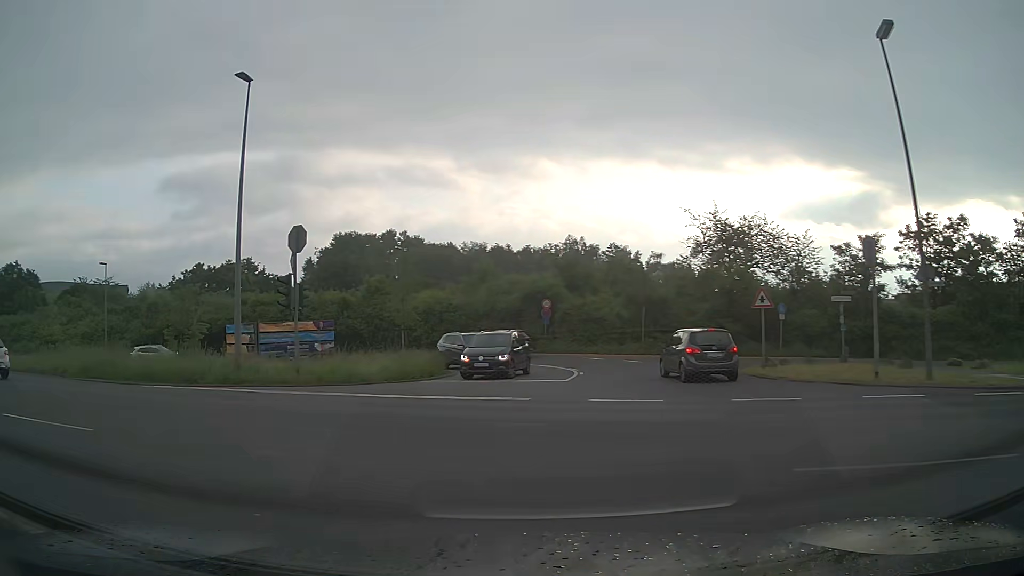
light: Day
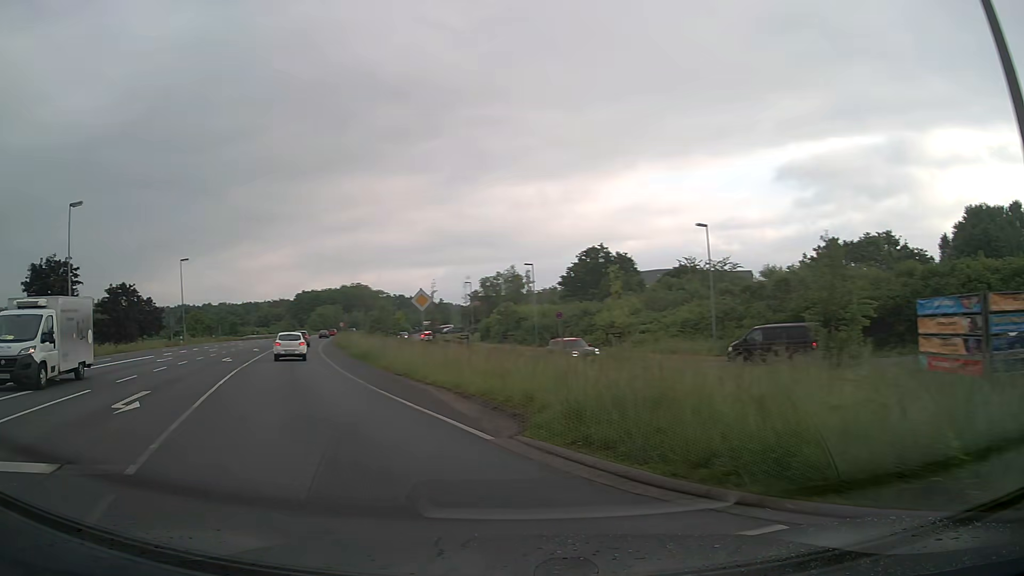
(-7.1, +14.4) m; -54°
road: primary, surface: asphalt
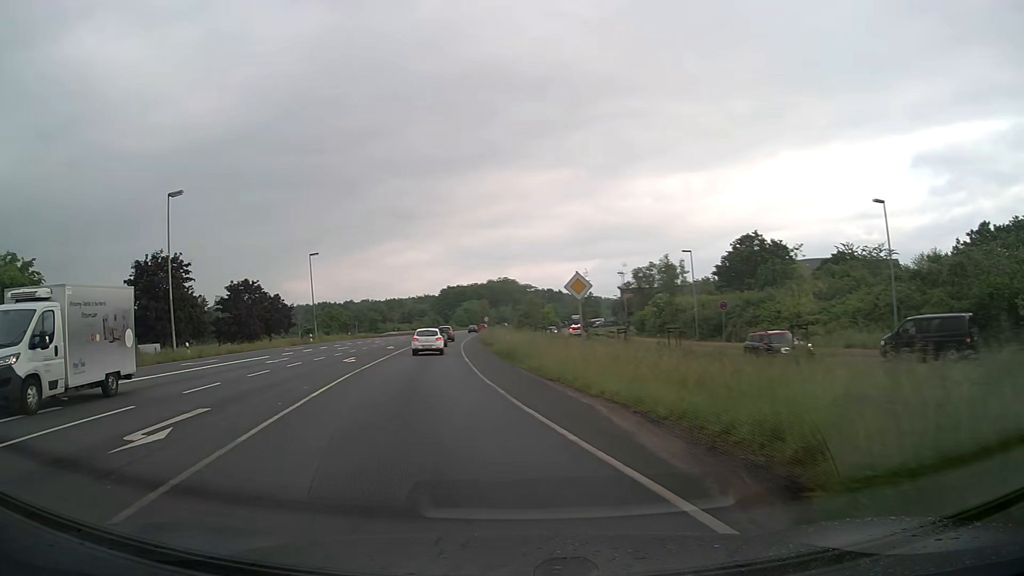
(-0.6, +4.7) m; -13°
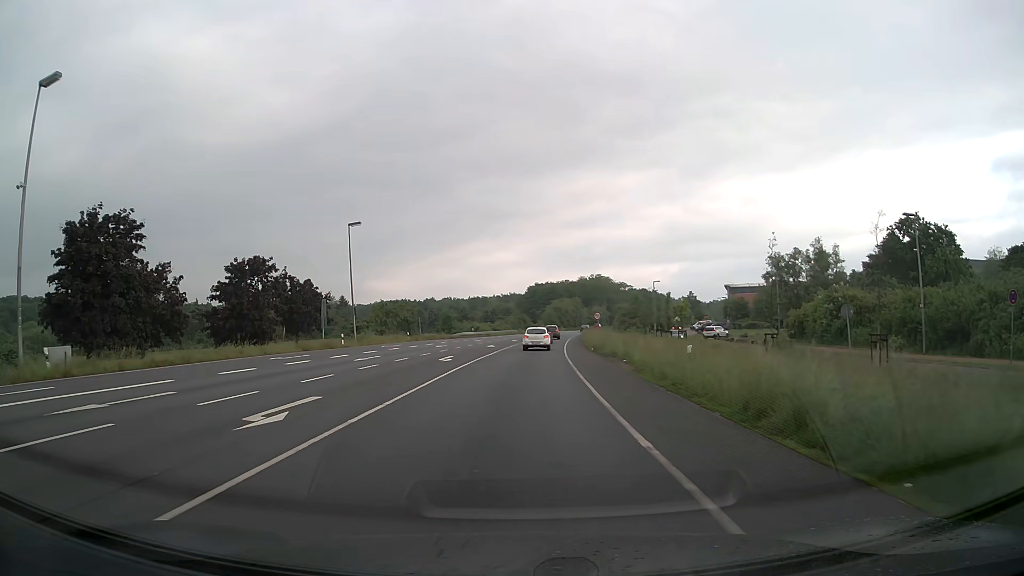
(-2.7, +22.1) m; -7°
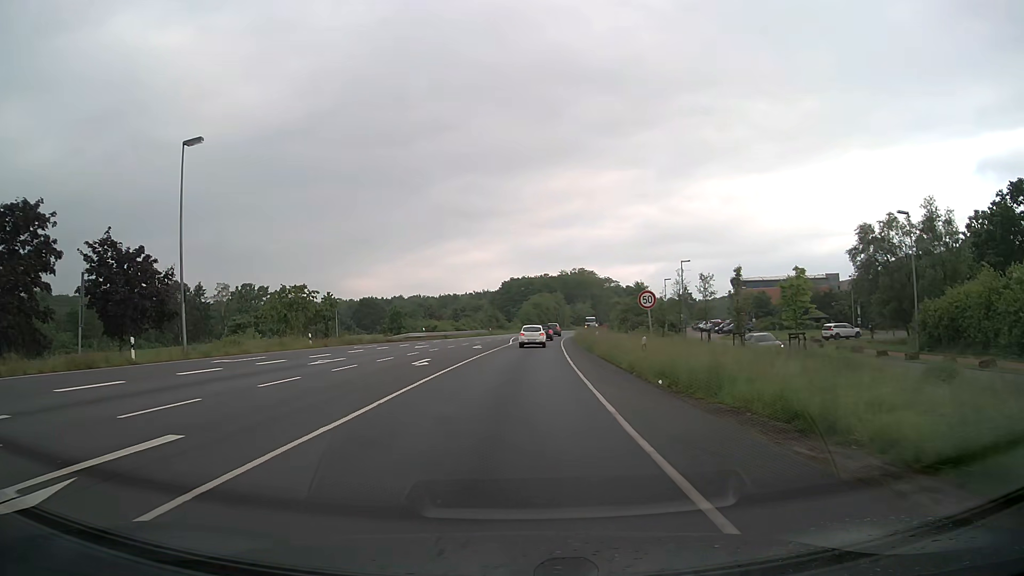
(+0.5, +26.4) m; +2°
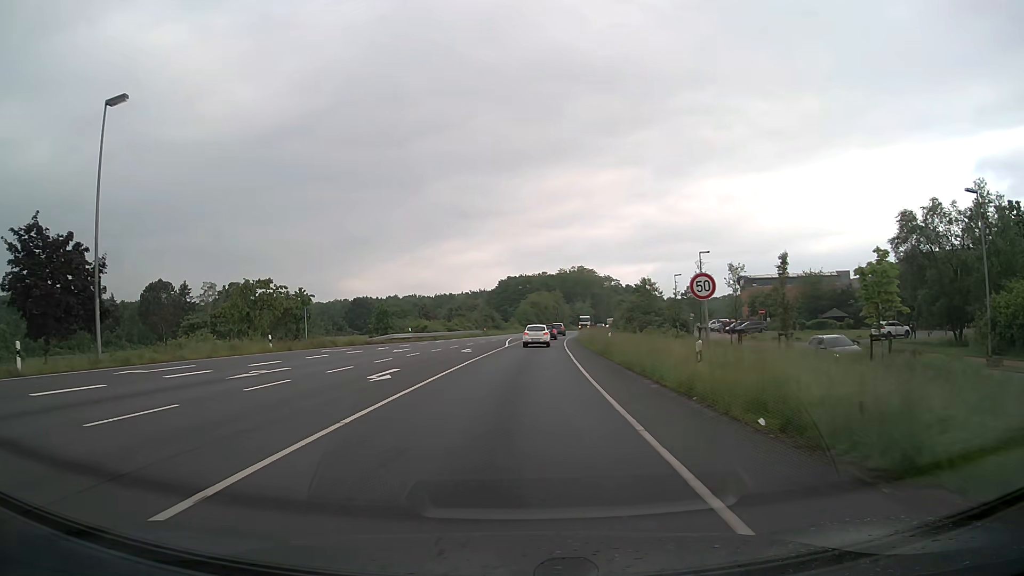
(0.0, +7.0) m; 0°
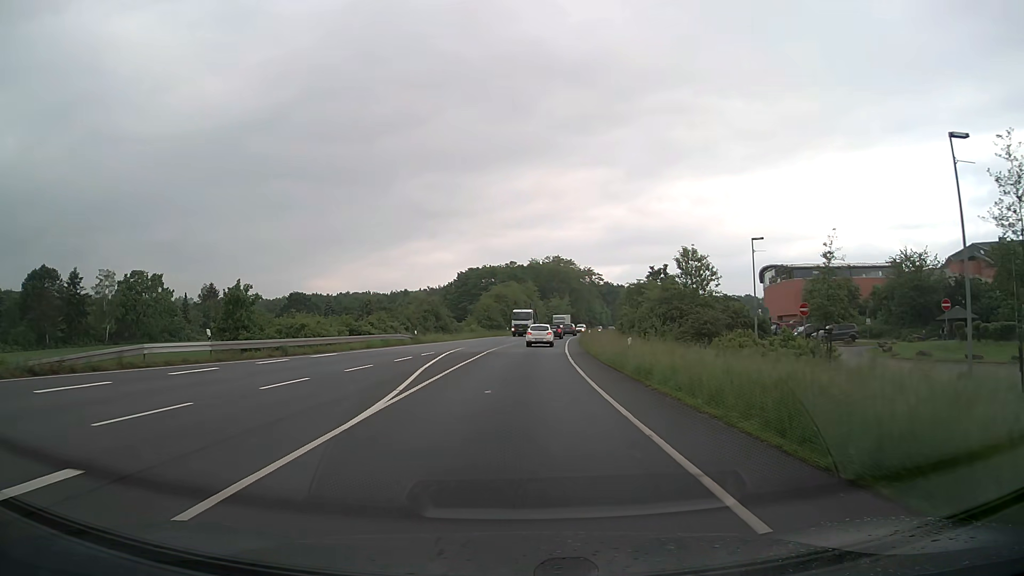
(+1.0, +35.6) m; +3°
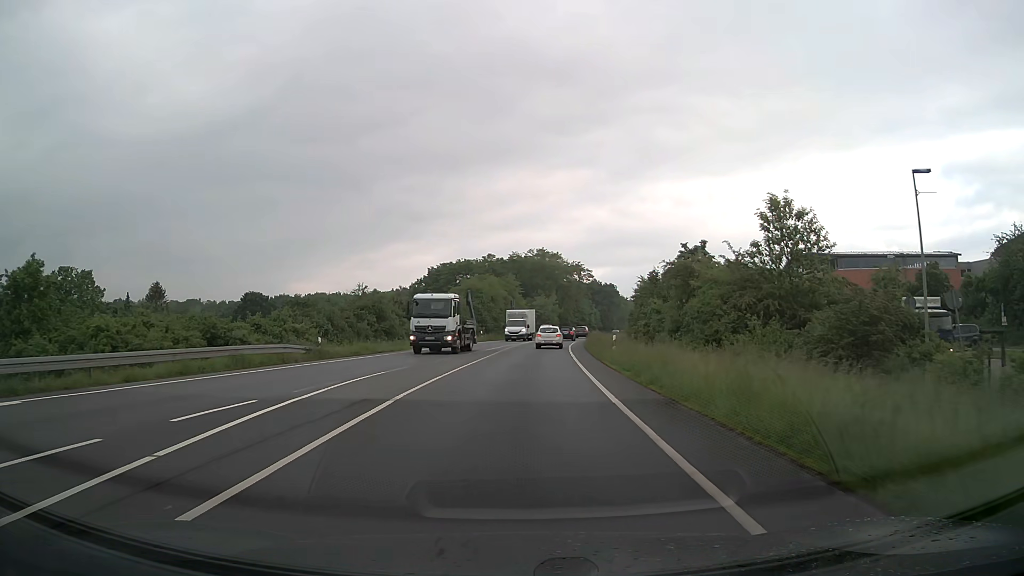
(+0.3, +21.5) m; +2°
(0, +10) (0, +20) (+1, +30) (+2, +40) (+2, +50) (+3, +60) (+5, +70) (+6, +80) (+8, +89) (+10, +99) m
